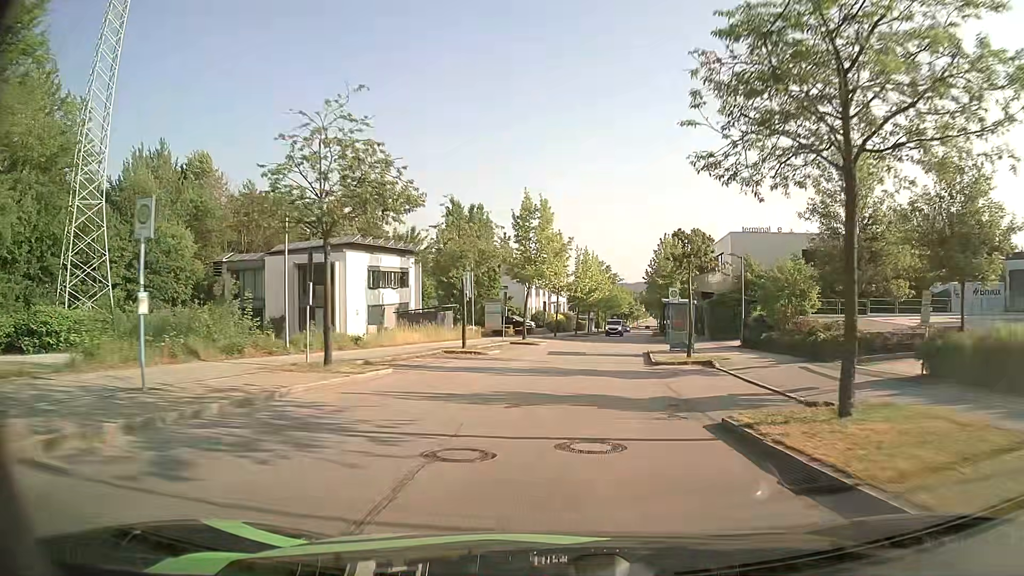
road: residential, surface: asphalt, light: Day
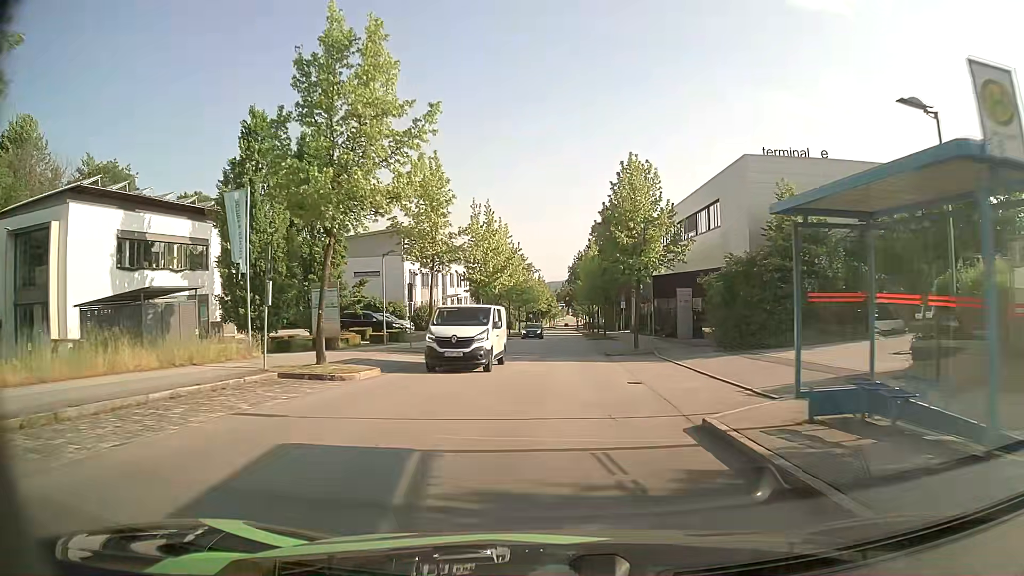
(+1.7, +26.5) m; +7°
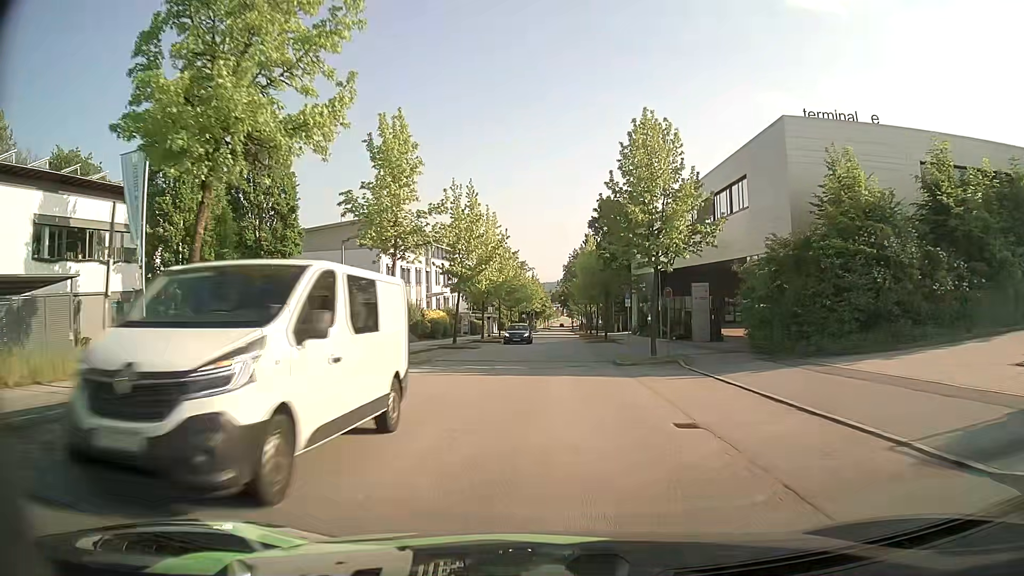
(0.0, +6.7) m; 0°
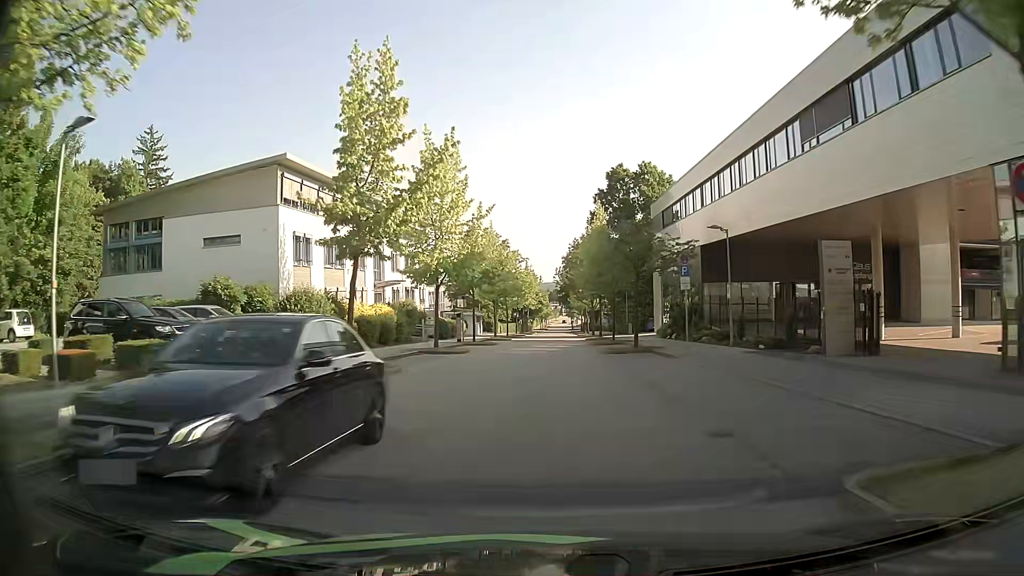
(+0.3, +20.1) m; +1°
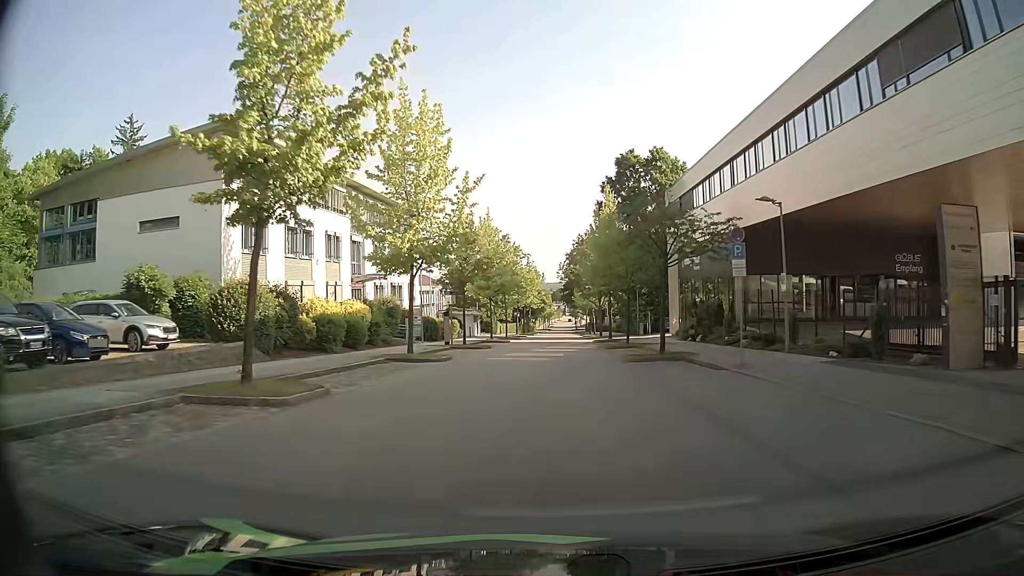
(-0.1, +6.8) m; 0°
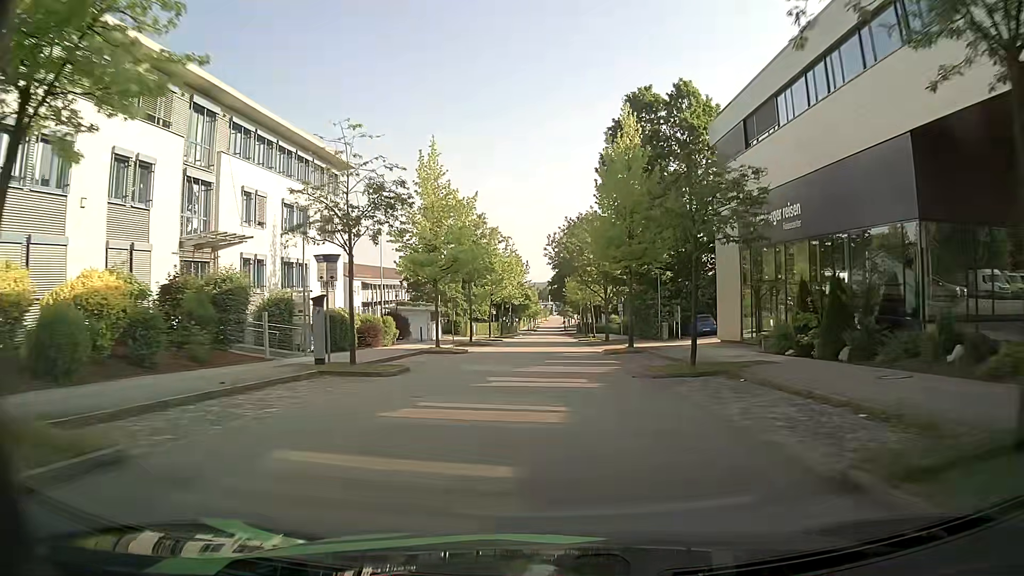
(-0.1, +20.9) m; 0°
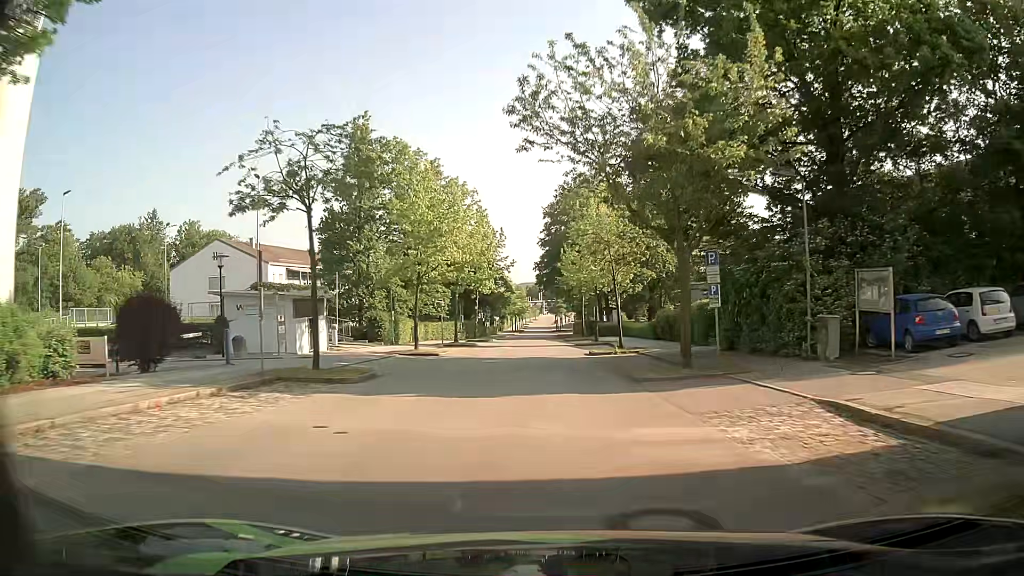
(+0.2, +30.2) m; 0°
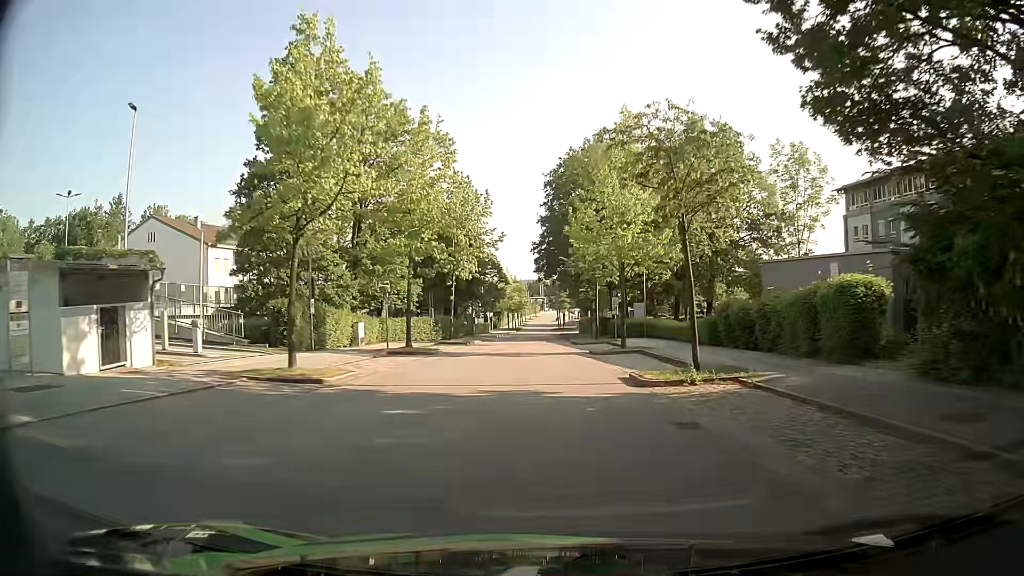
(0.0, +15.7) m; 0°
(0, +10) (0, +20) (0, +30) (0, +40) (0, +50) (0, +60) (0, +70) (0, +80) (0, +90) (0, +100) m
